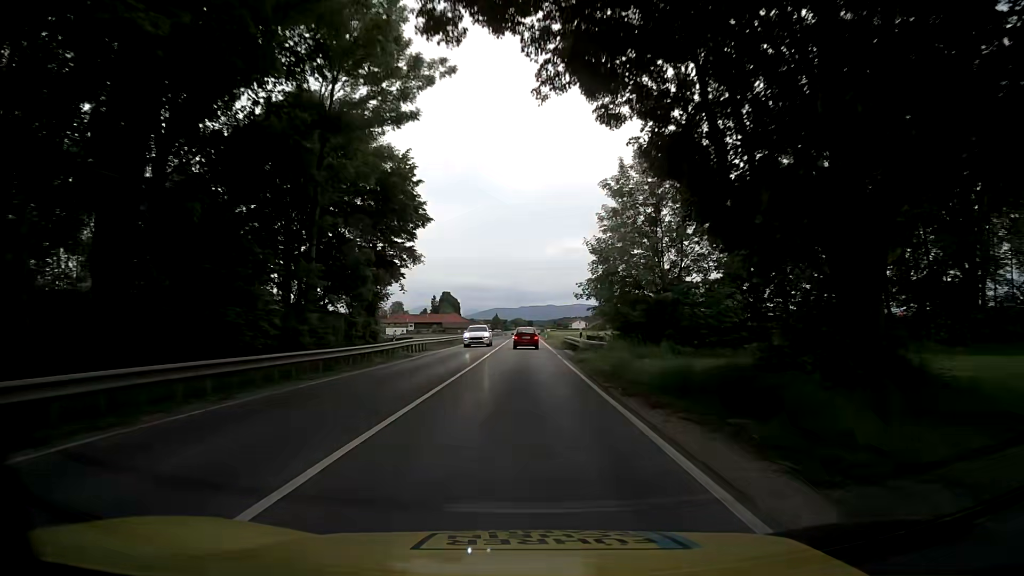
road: primary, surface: asphalt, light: Day
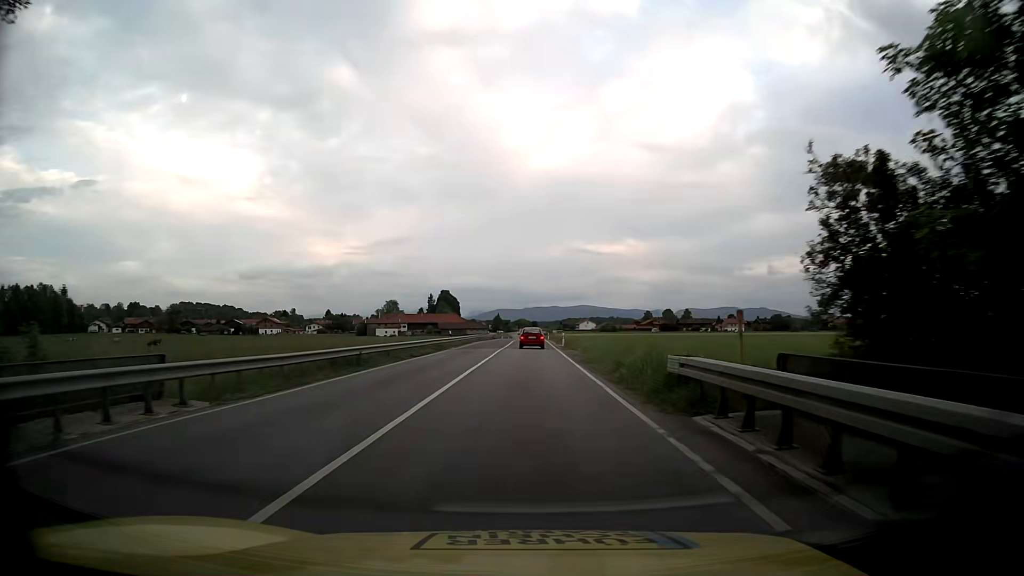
(-0.1, +33.4) m; -1°
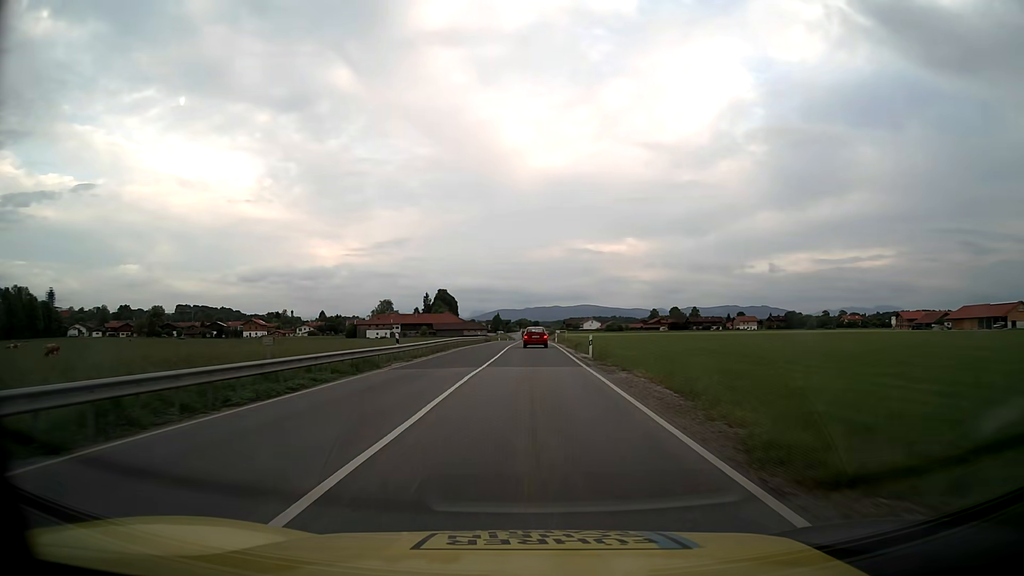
(+0.1, +22.5) m; 0°
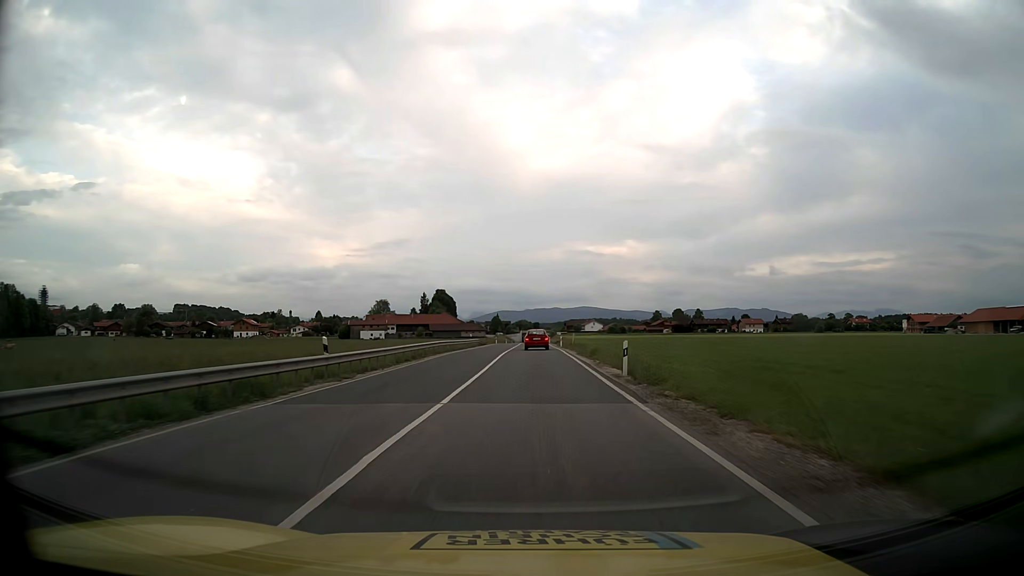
(0.0, +11.4) m; 0°
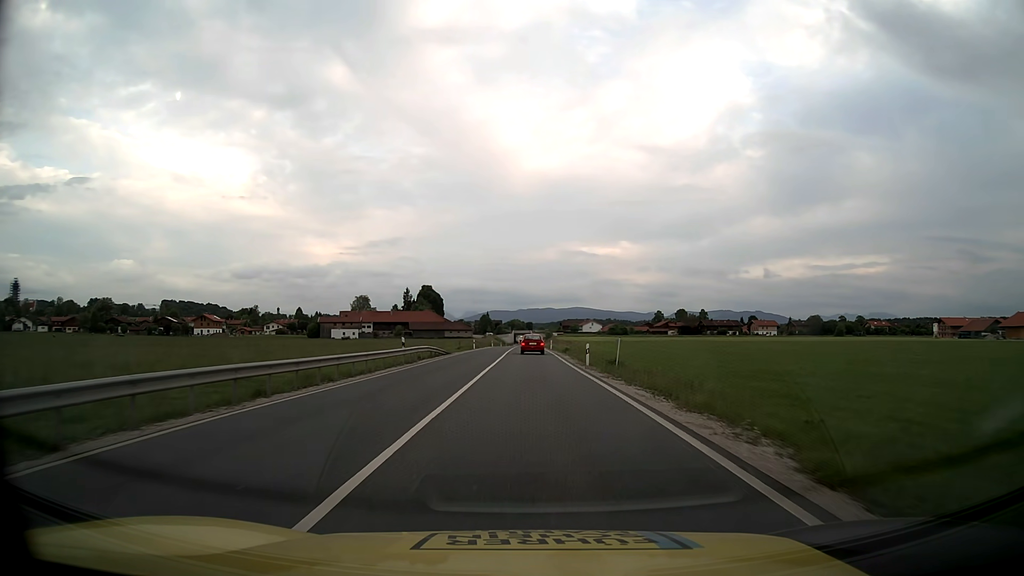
(+0.2, +34.6) m; +1°
(0, +10) (0, +20) (0, +30) (0, +40) (0, +50) (0, +60) (0, +70) (0, +80) (0, +90) (0, +100) m
